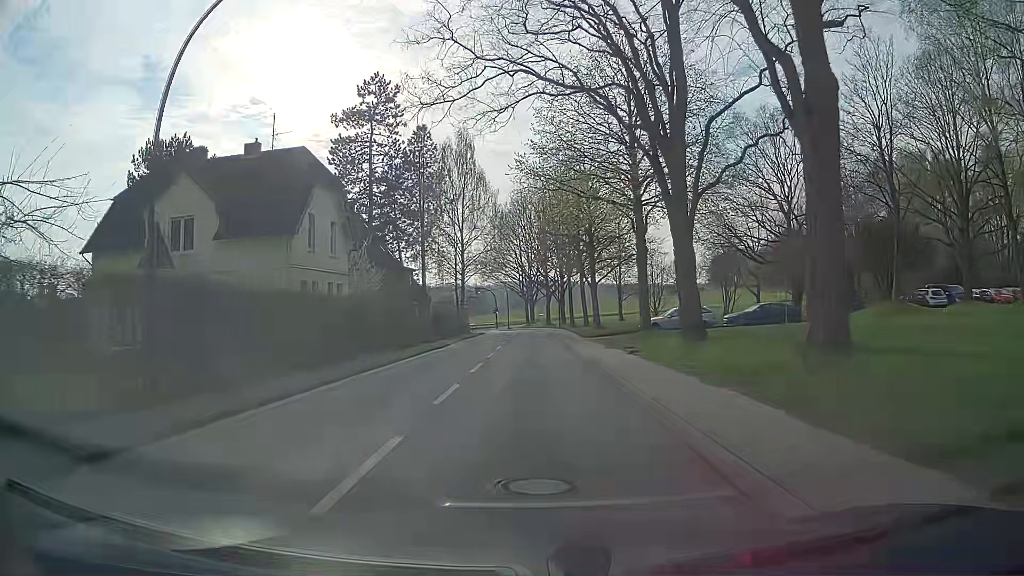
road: secondary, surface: asphalt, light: Day
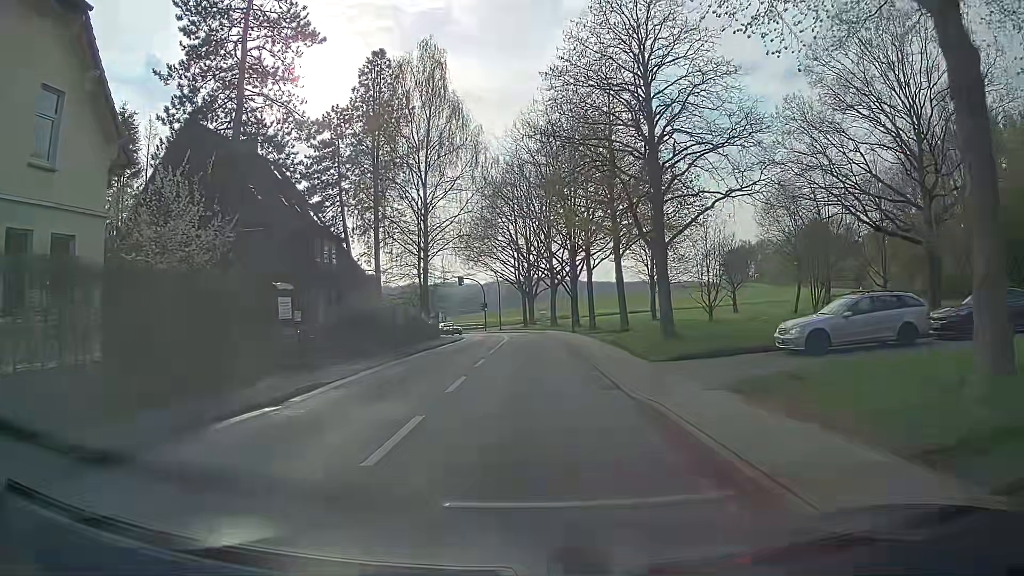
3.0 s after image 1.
(+0.4, +22.6) m; +1°
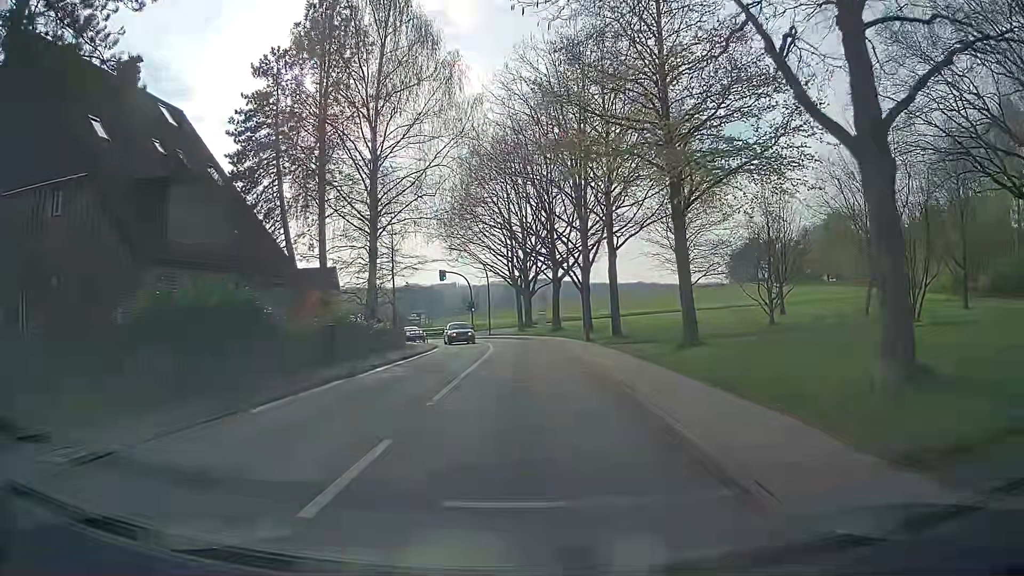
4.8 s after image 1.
(+0.2, +13.6) m; 0°
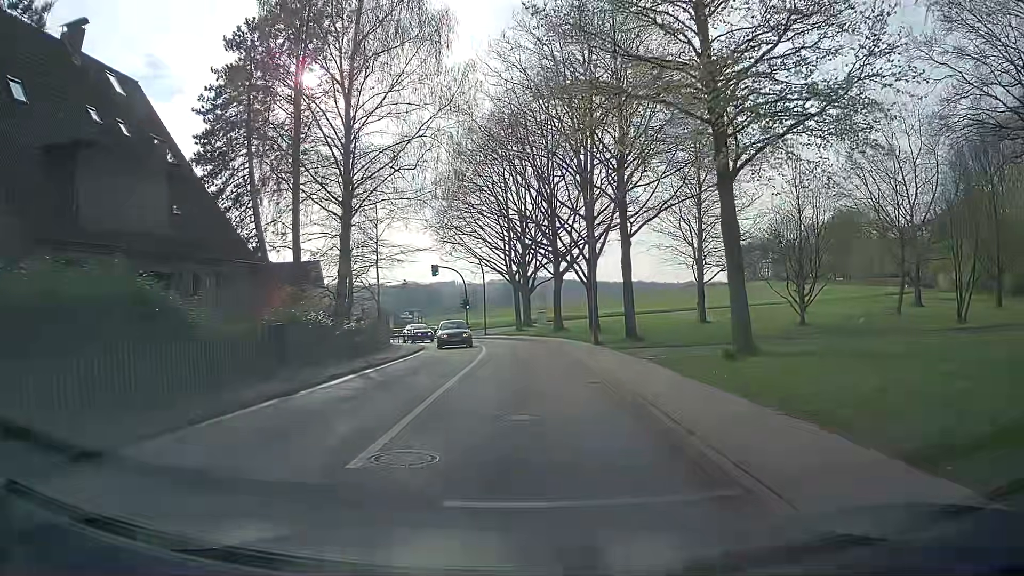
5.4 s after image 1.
(+0.1, +4.5) m; +1°
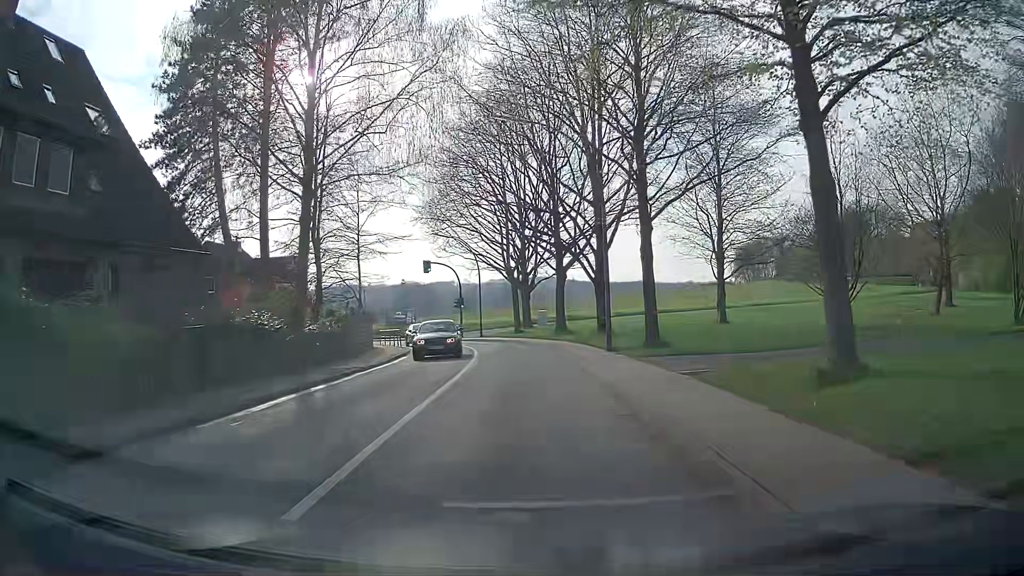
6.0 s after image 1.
(0.0, +4.5) m; 0°
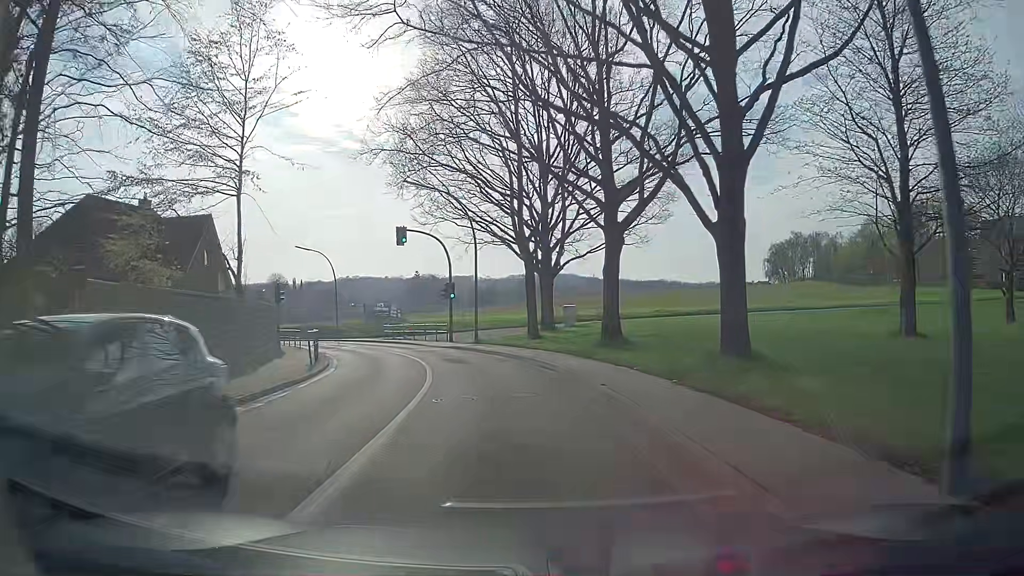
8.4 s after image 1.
(-0.2, +17.9) m; -2°
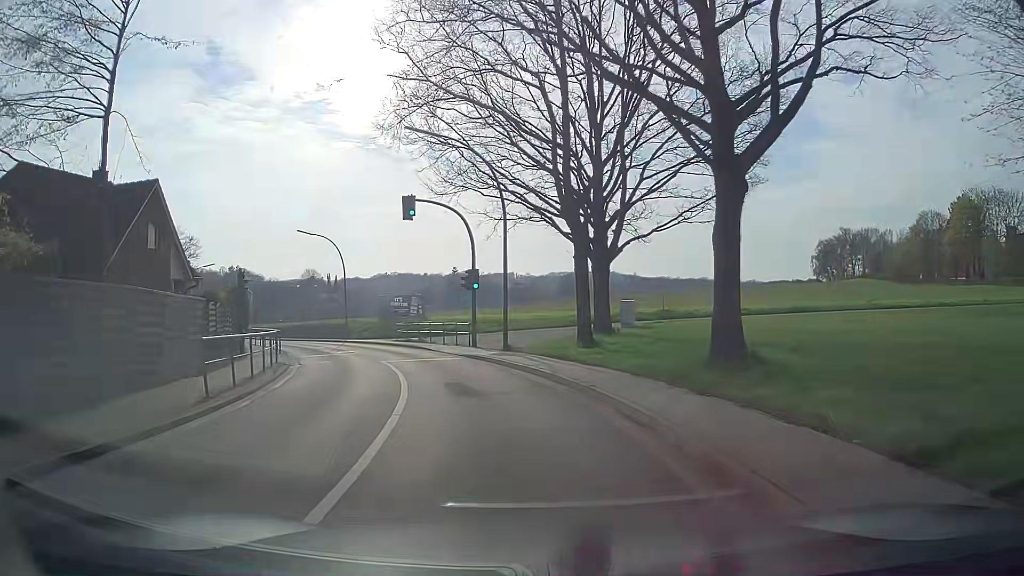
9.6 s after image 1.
(-0.1, +9.0) m; -4°
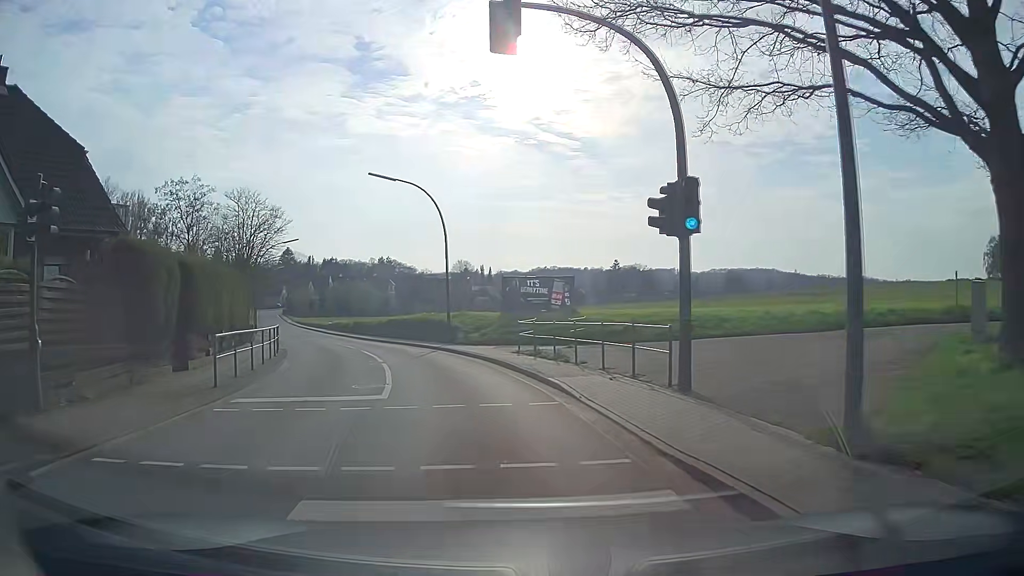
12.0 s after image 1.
(-1.6, +18.0) m; -12°
(-1, +10) (-3, +20) (-6, +29) (-10, +38) (-14, +48) (-18, +57) (-22, +66) (-26, +75) (-30, +84) (-34, +93) m
